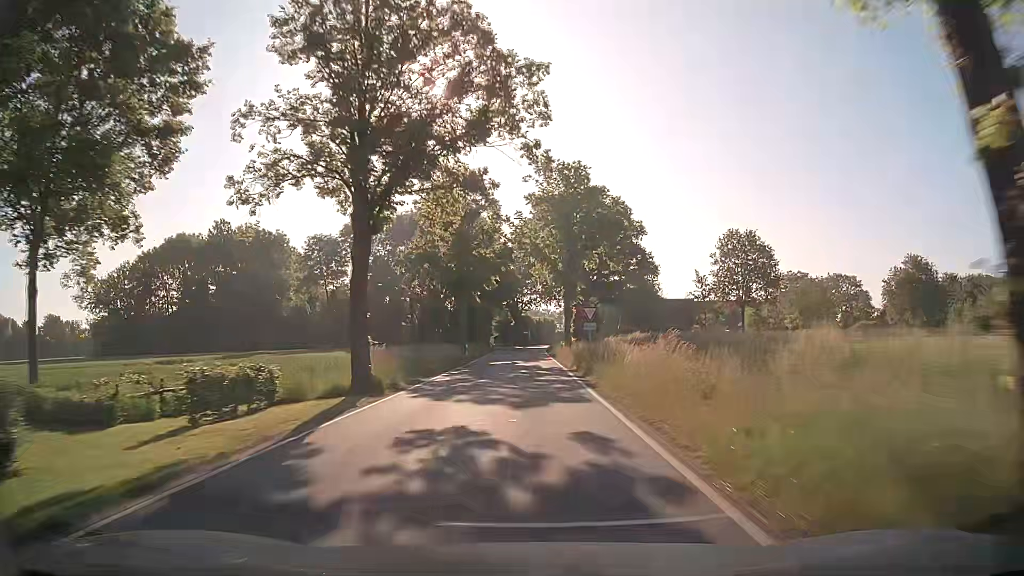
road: tertiary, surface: asphalt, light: Day
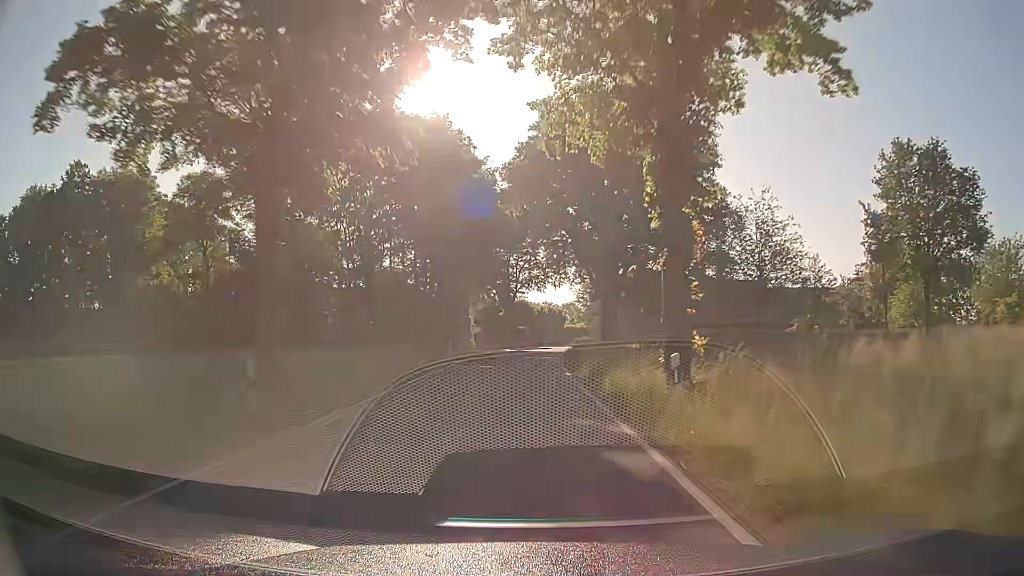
(0.0, +35.9) m; 0°
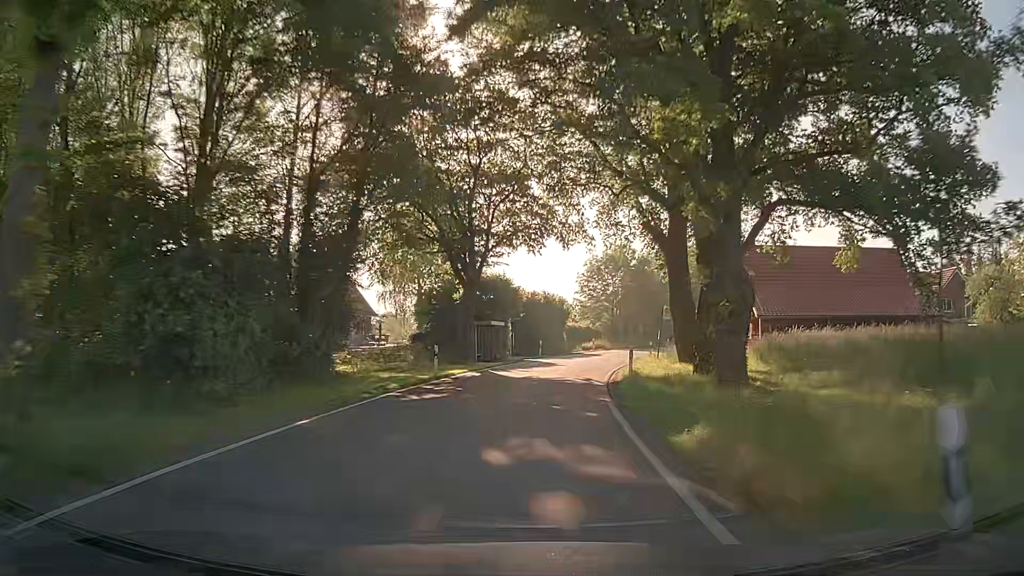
(+0.1, +32.8) m; +1°
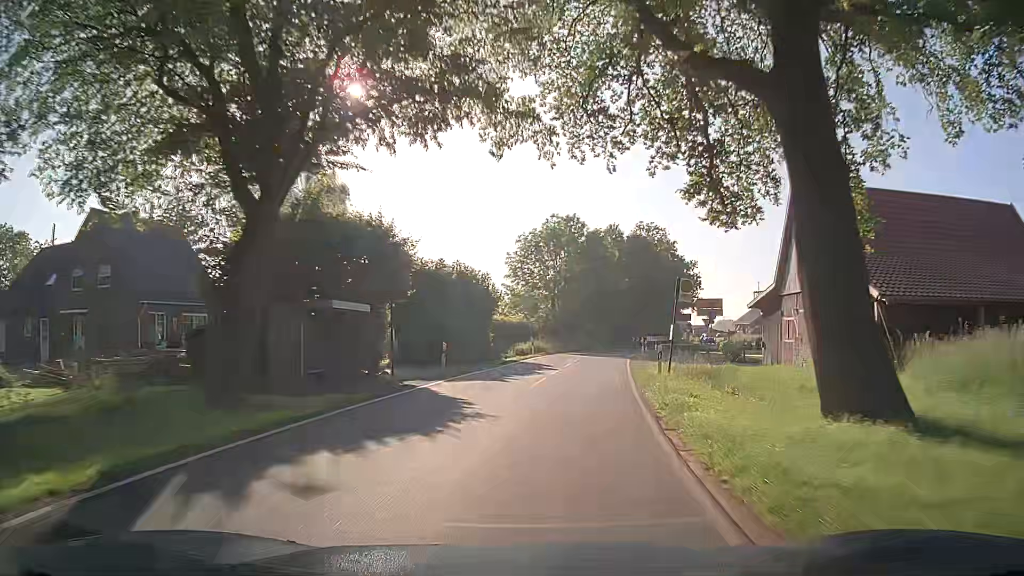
(+0.8, +20.2) m; +6°
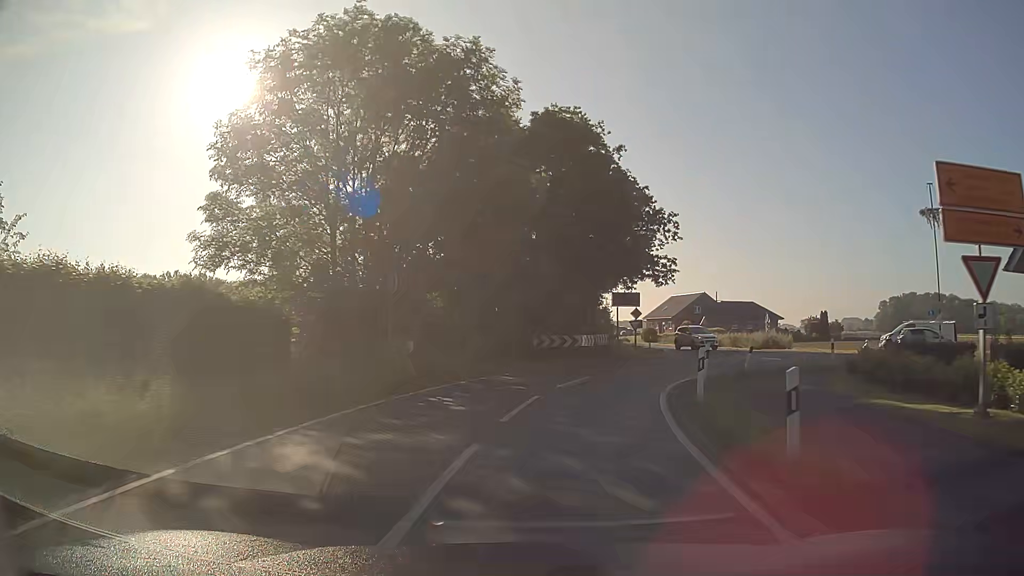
(+4.2, +42.2) m; +11°
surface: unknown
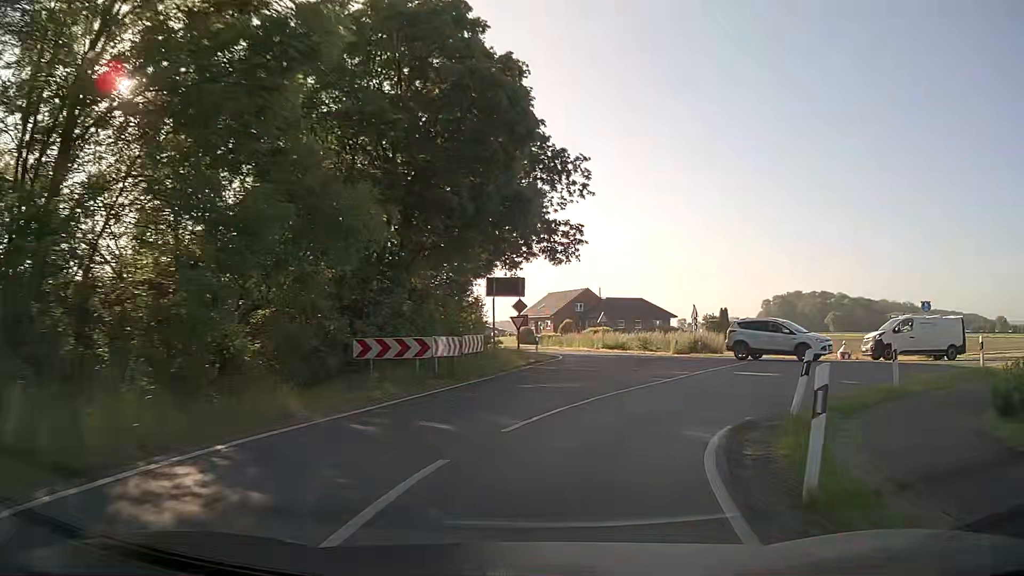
(+1.1, +13.1) m; +11°
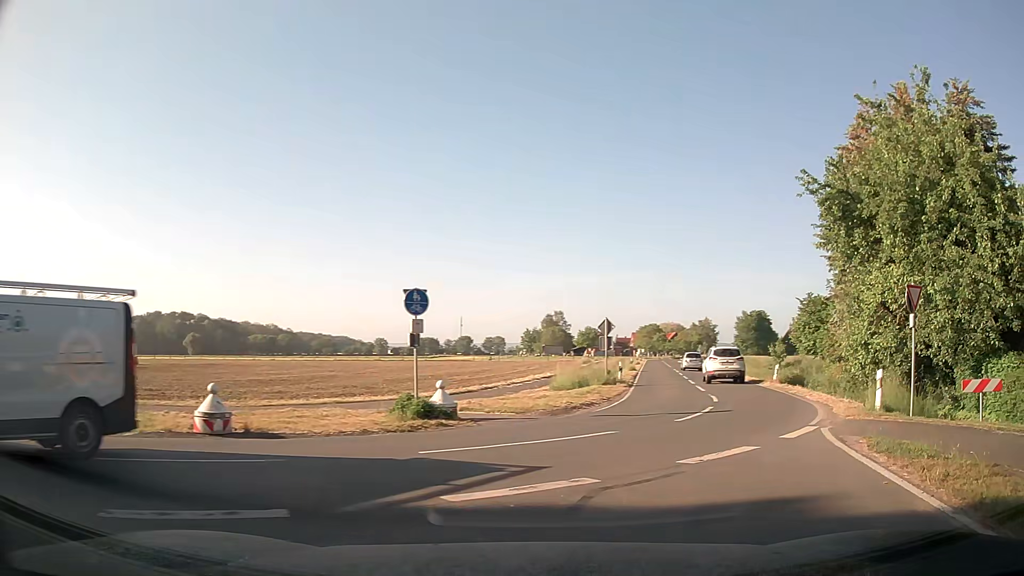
(+7.6, +18.8) m; +55°
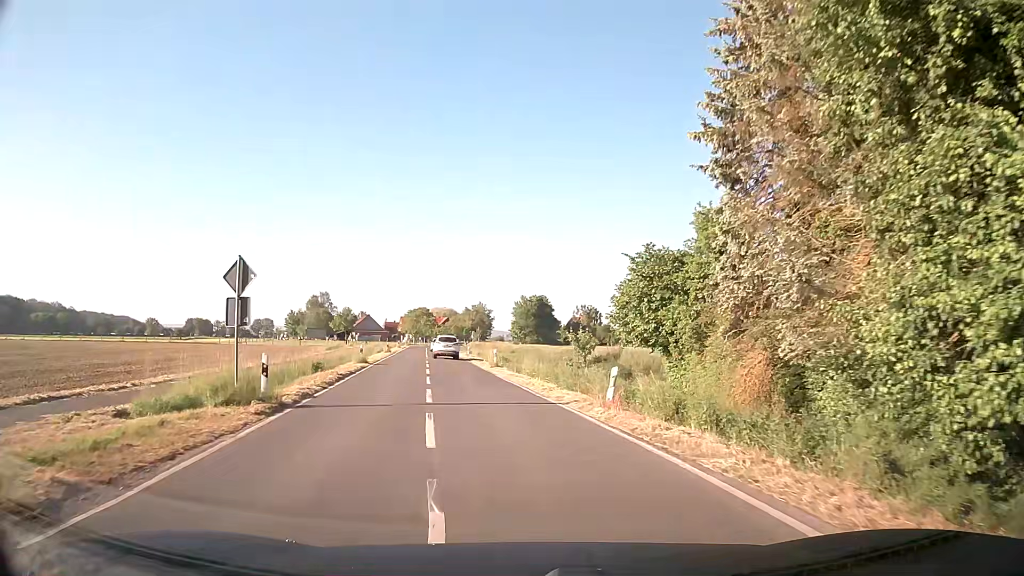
(+4.4, +17.1) m; +19°
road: secondary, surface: asphalt
